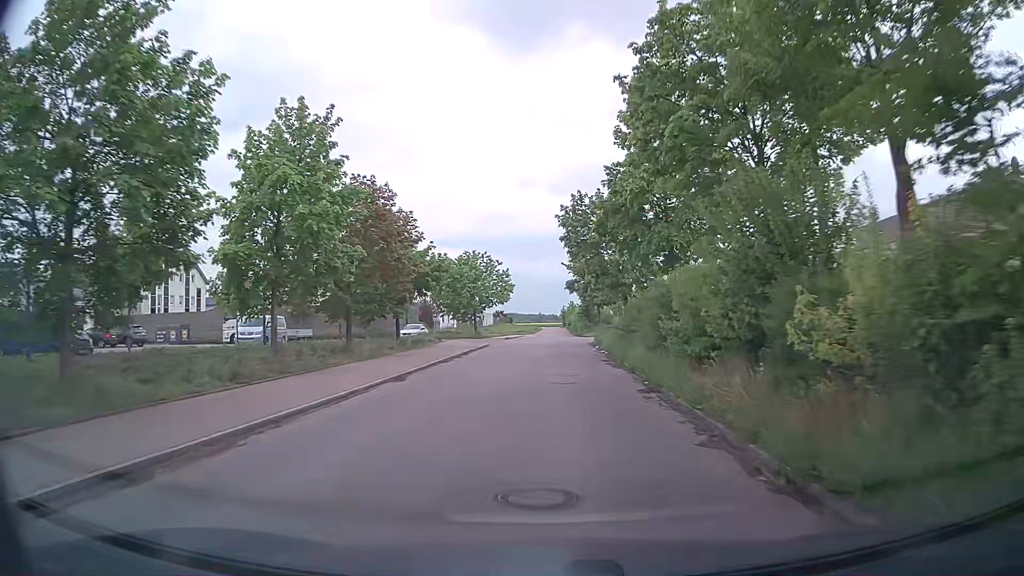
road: residential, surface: asphalt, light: Day
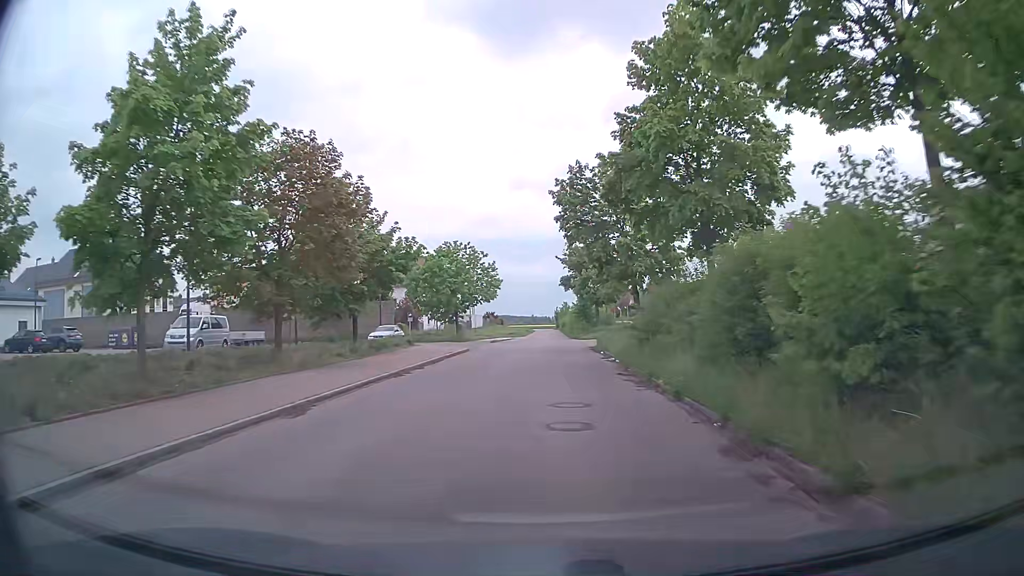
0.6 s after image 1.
(+0.1, +7.3) m; +2°
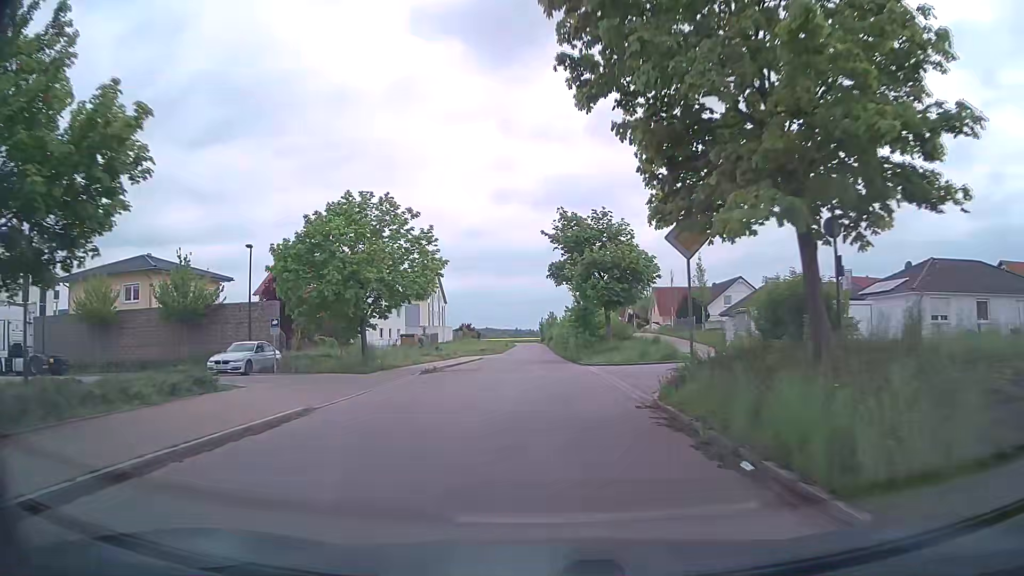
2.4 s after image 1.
(+0.1, +22.3) m; +1°
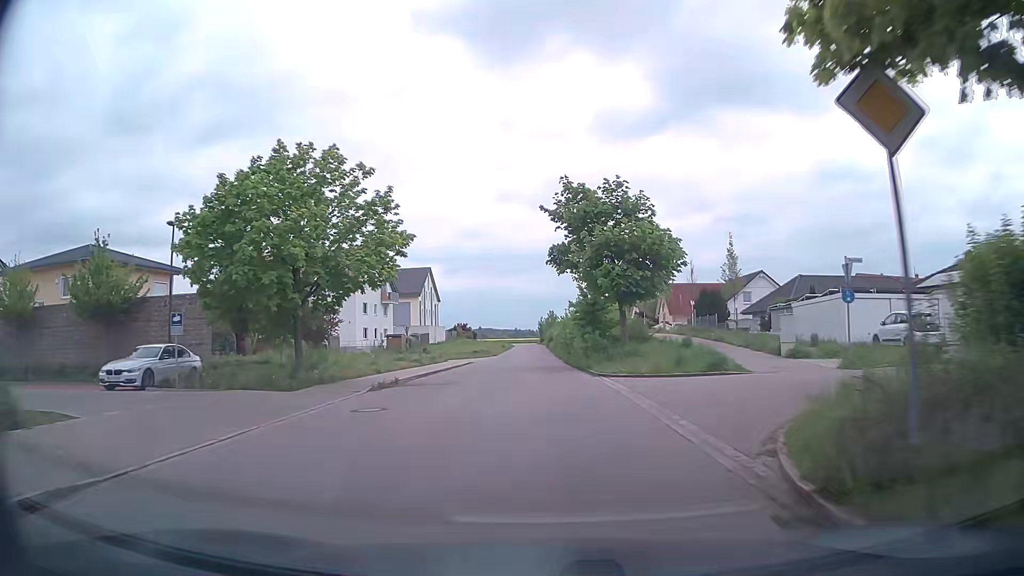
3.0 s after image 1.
(0.0, +7.5) m; 0°
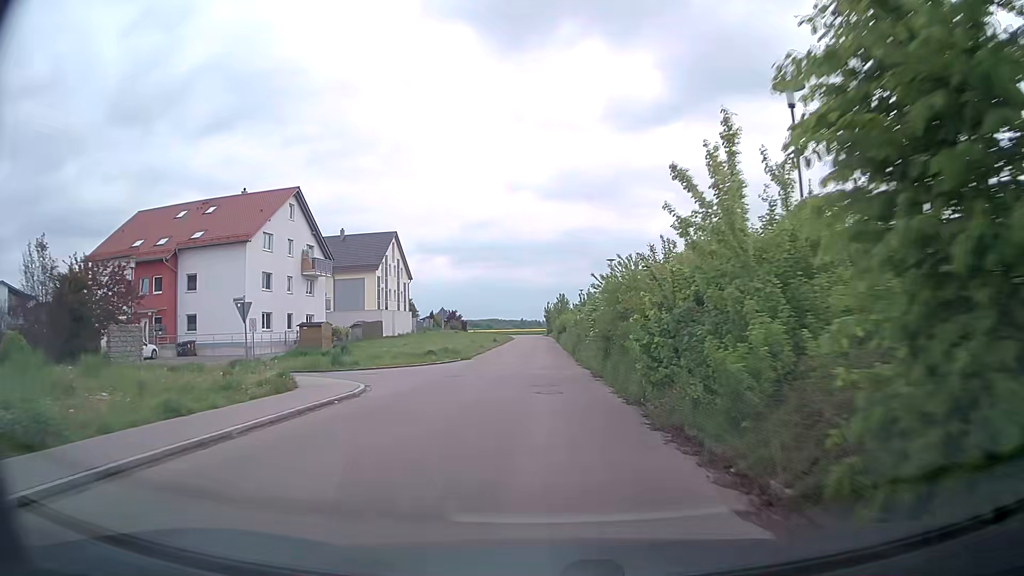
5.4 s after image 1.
(-0.2, +30.6) m; -1°
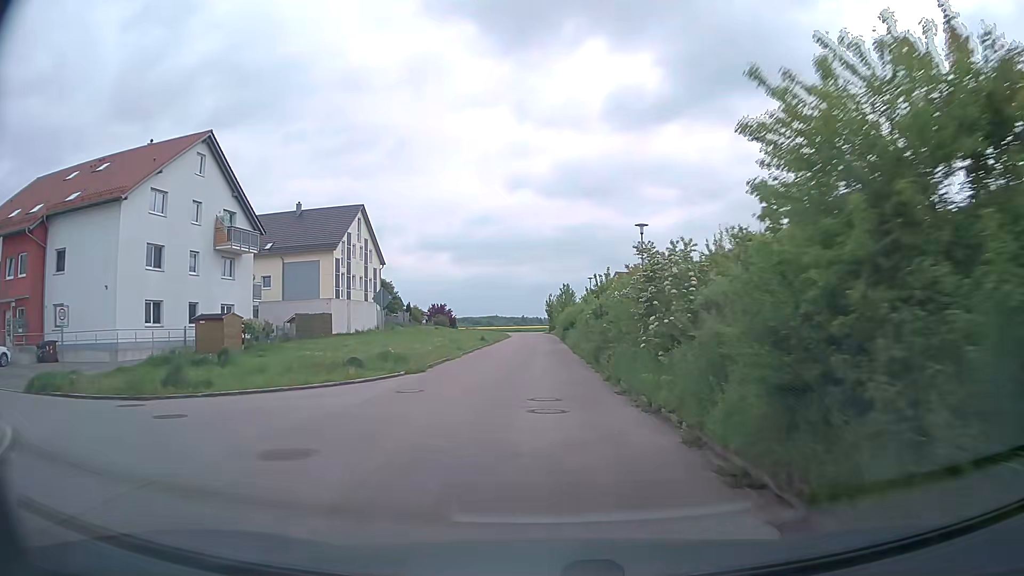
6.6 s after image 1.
(0.0, +15.8) m; 0°
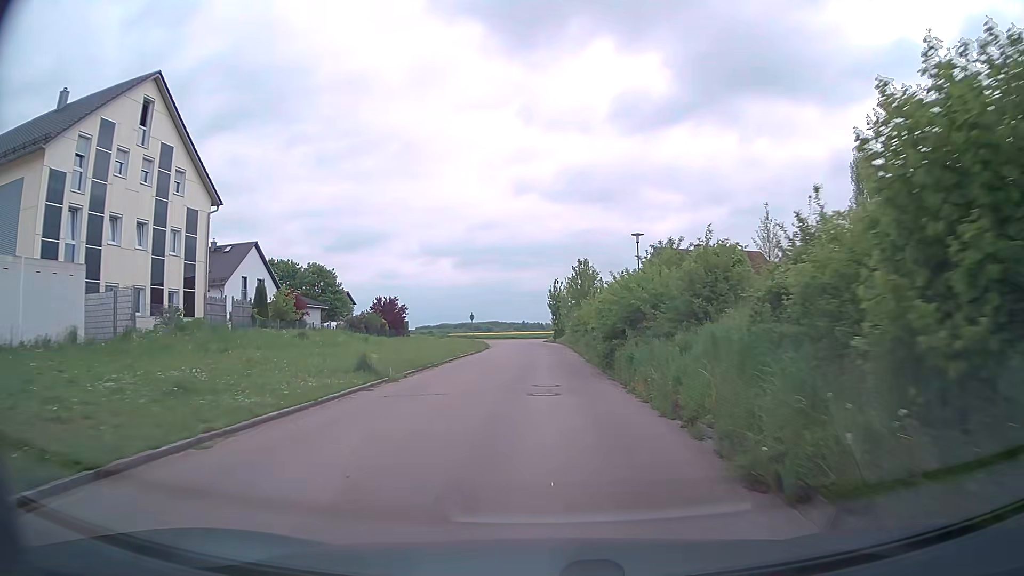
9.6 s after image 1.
(+0.1, +38.3) m; 0°
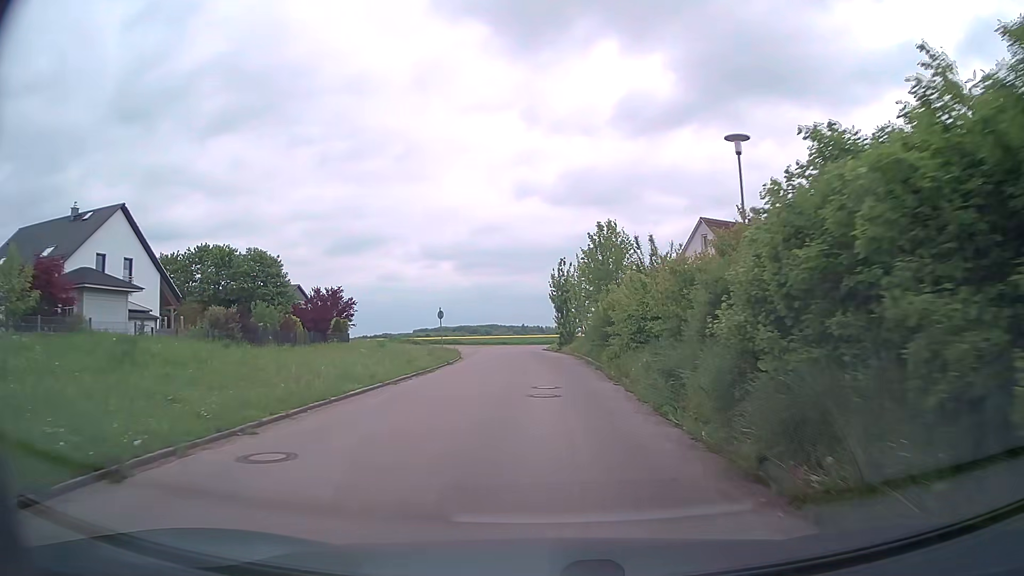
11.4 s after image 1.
(+0.1, +20.8) m; 0°
(0, +10) (0, +20) (0, +30) (-1, +40) (-1, +50) (0, +60) (+4, +69) (+11, +76) (+20, +75) (+28, +69) m
